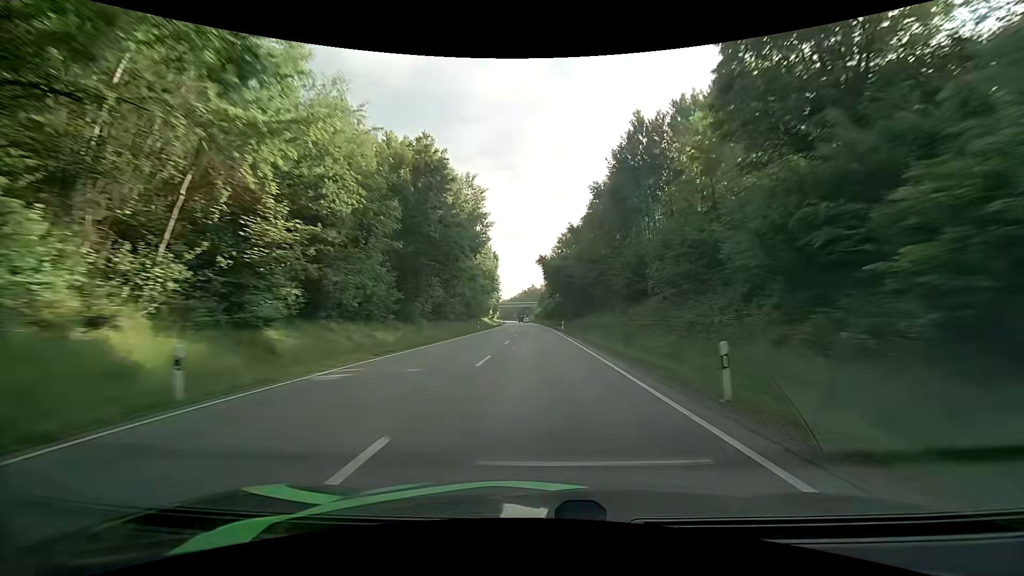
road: primary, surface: asphalt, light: Day
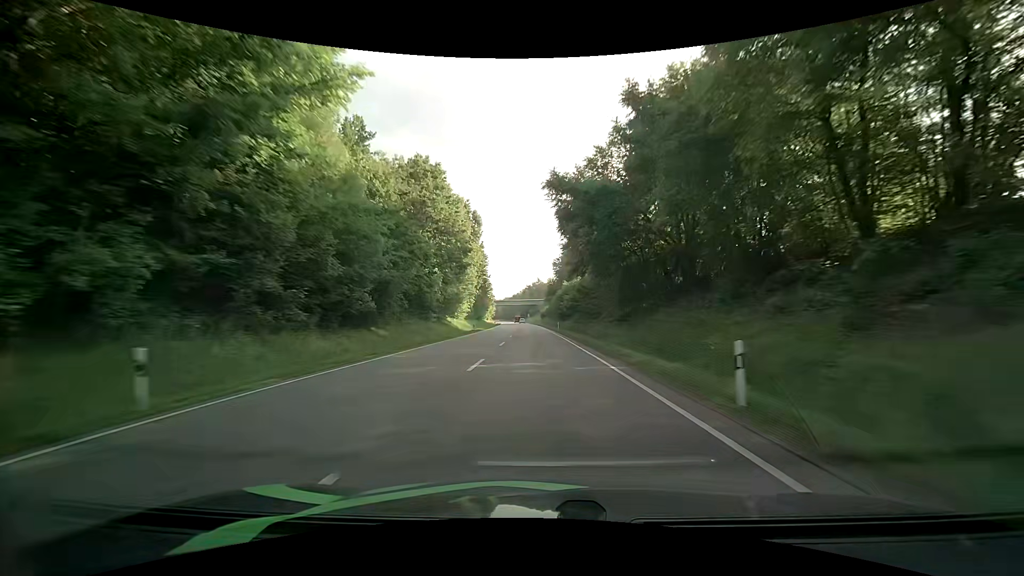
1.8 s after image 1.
(0.0, +50.9) m; 0°
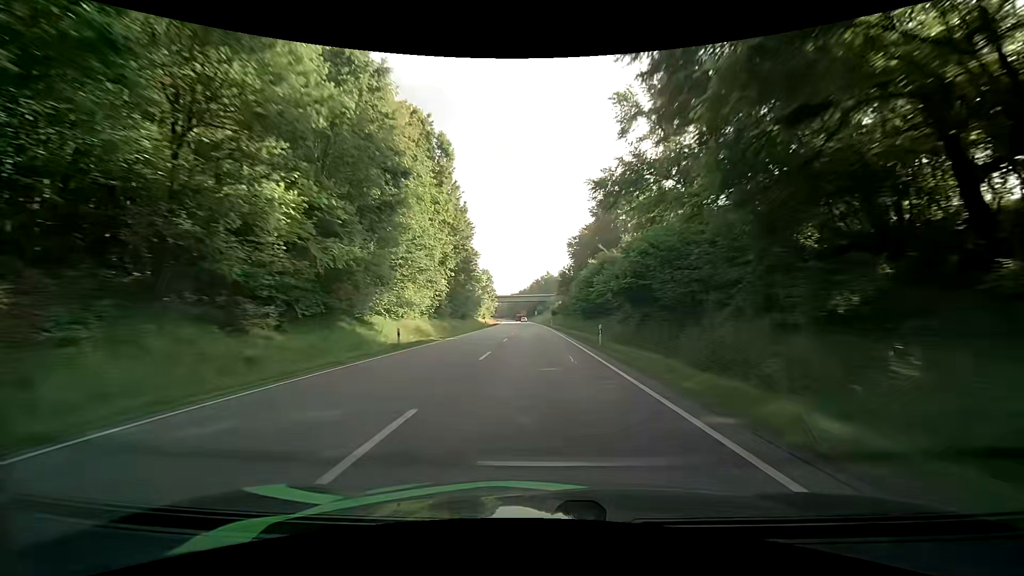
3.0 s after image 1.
(-0.3, +33.8) m; -1°
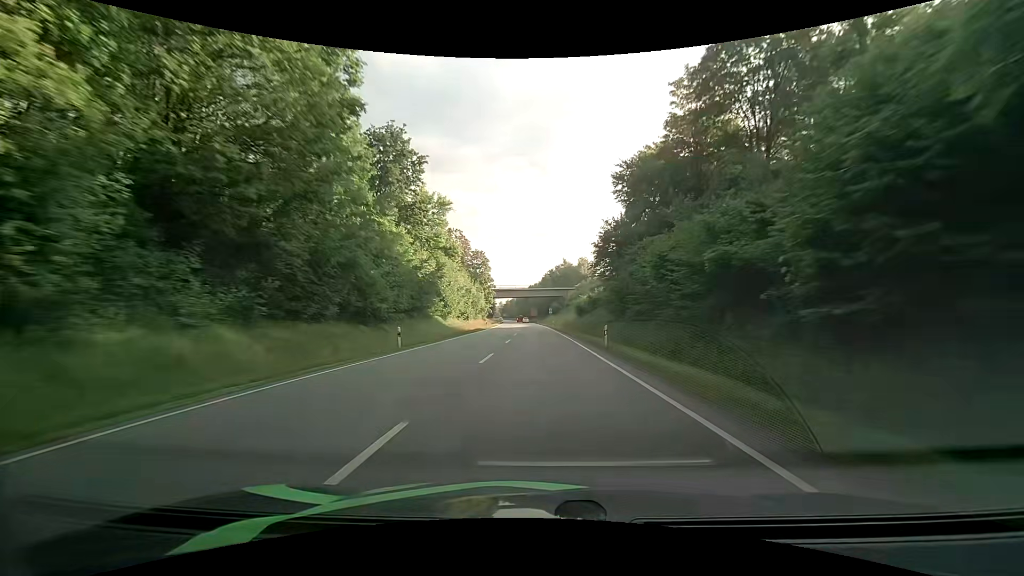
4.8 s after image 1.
(-0.7, +50.4) m; -2°
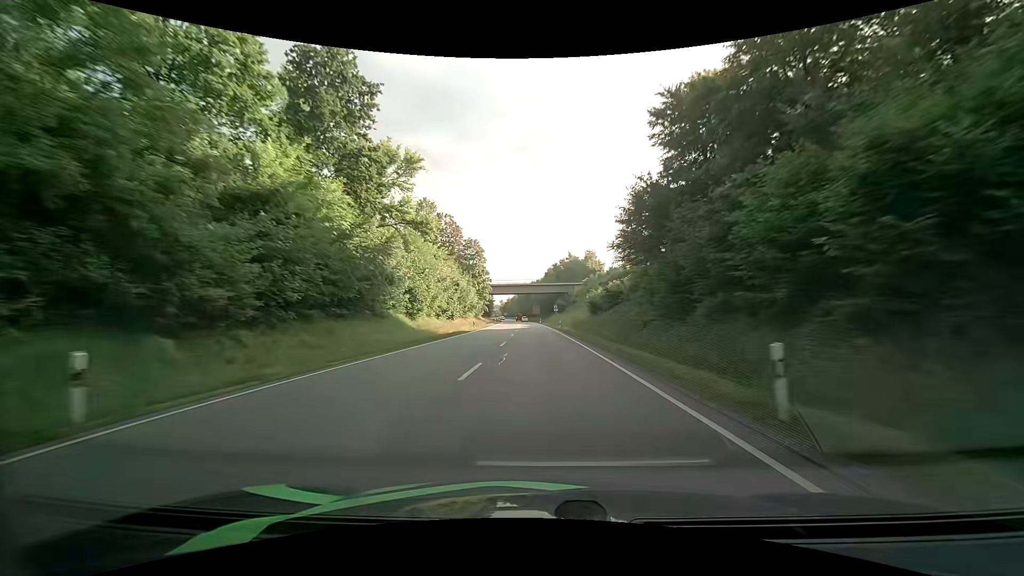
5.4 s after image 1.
(+0.2, +16.6) m; +1°
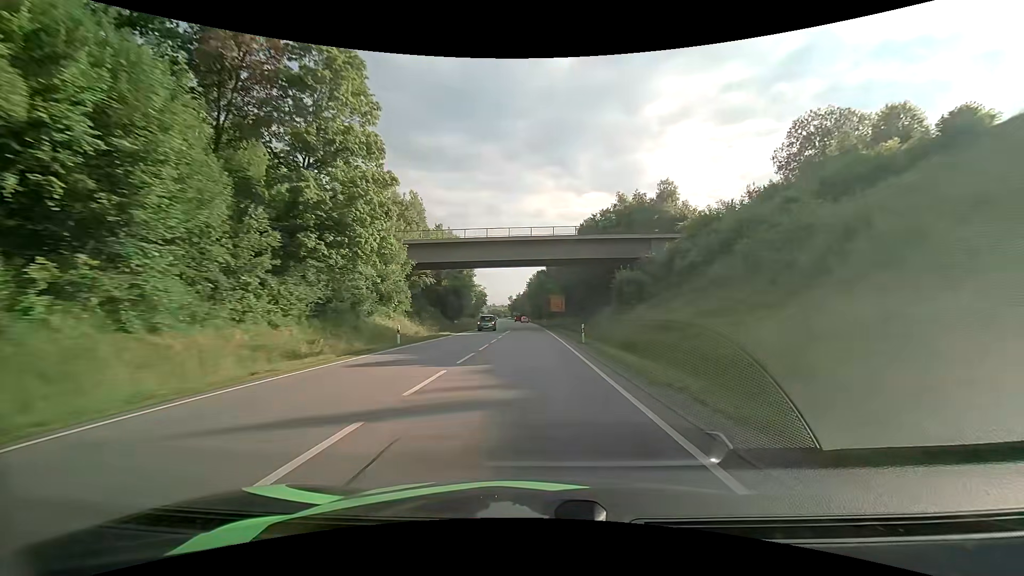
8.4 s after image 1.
(-1.2, +80.6) m; -2°
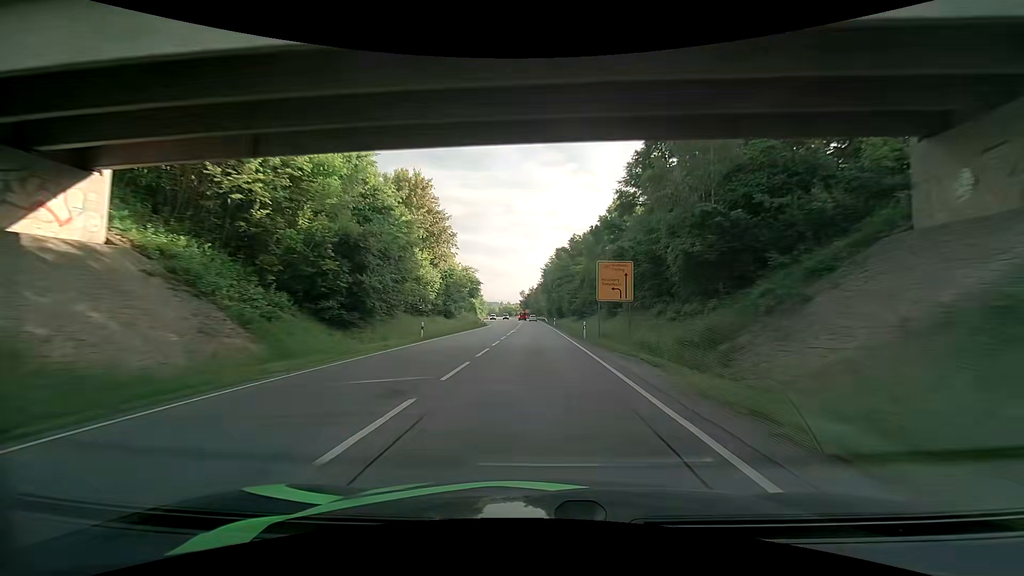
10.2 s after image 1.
(-0.8, +46.5) m; -2°
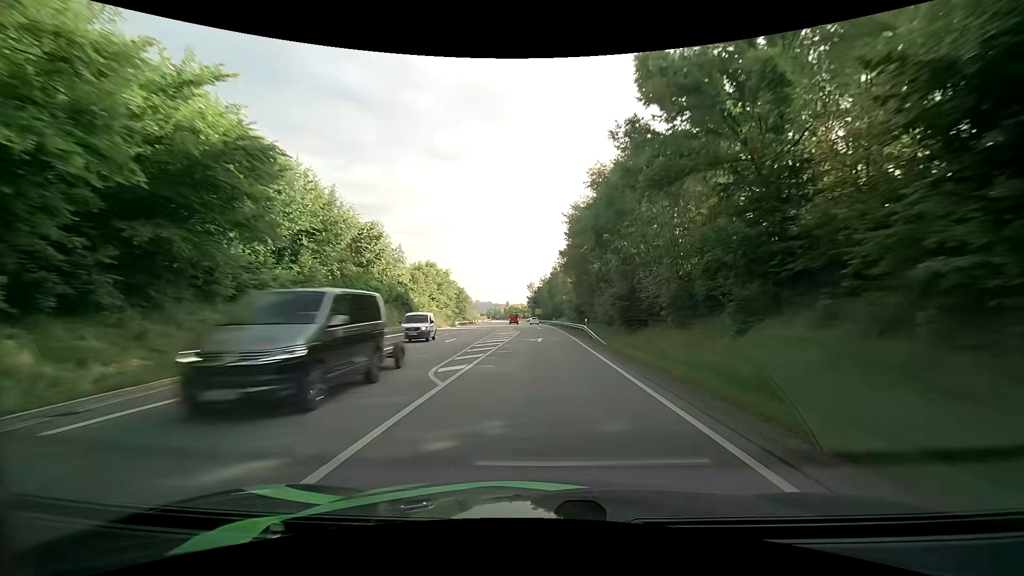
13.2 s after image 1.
(-0.8, +76.0) m; -1°
(0, +10) (0, +20) (0, +30) (0, +40) (0, +50) (-1, +60) (-1, +70) (-1, +80) (-1, +90) (-2, +100) m
